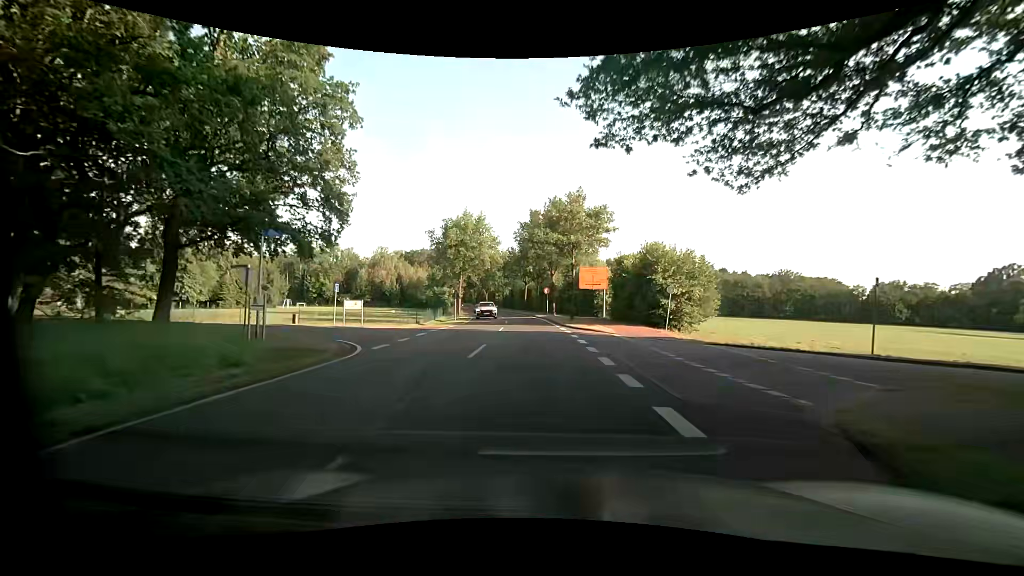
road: unclassified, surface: asphalt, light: Day
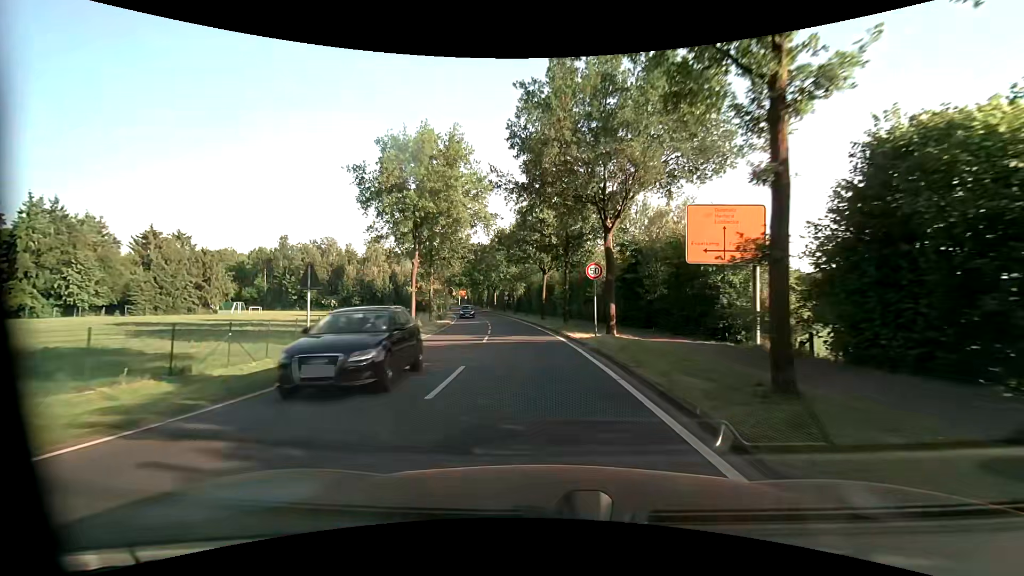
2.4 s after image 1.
(-0.3, +29.2) m; -2°
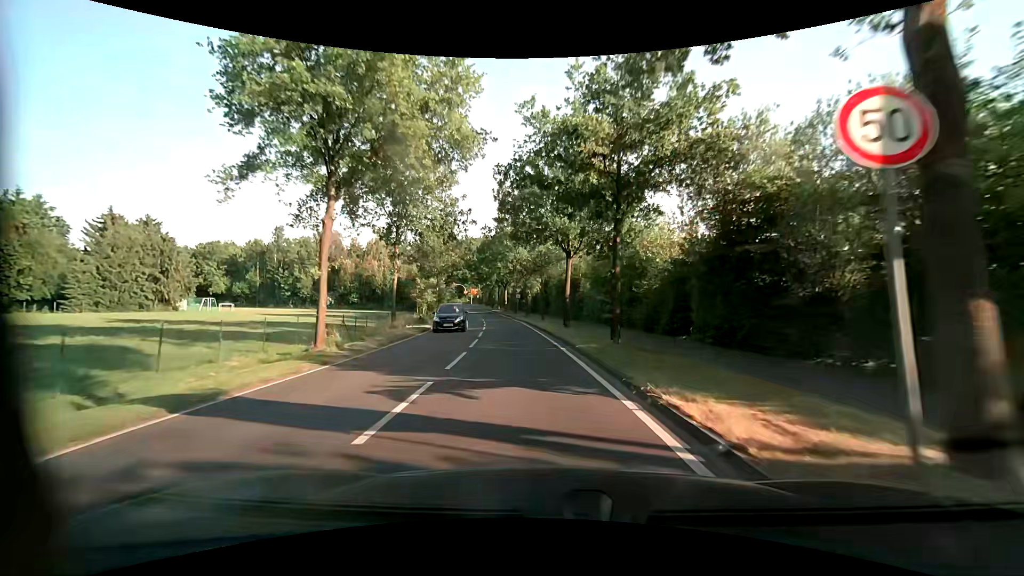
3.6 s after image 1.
(-0.2, +14.7) m; -2°
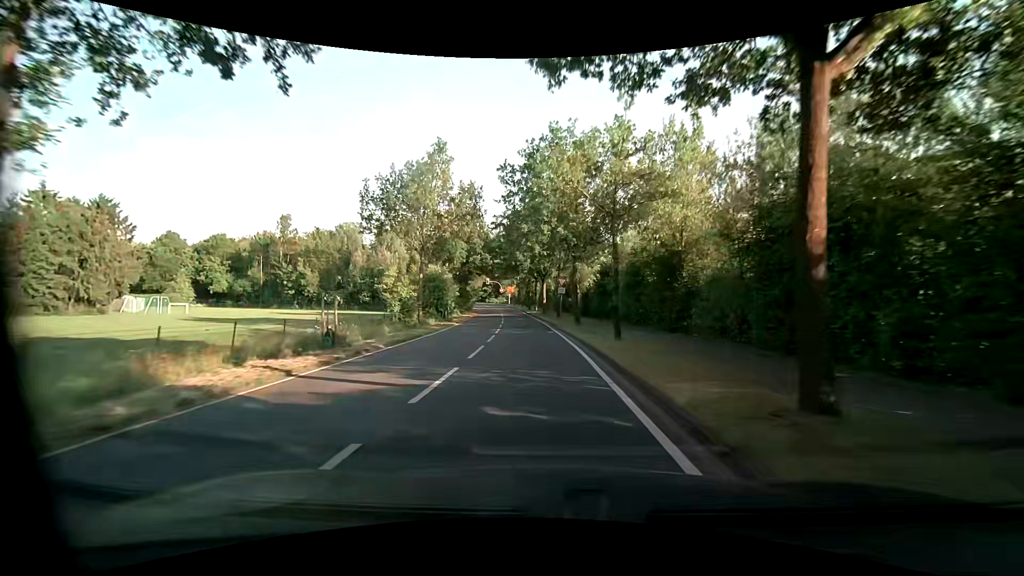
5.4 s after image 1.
(-0.9, +22.2) m; -5°
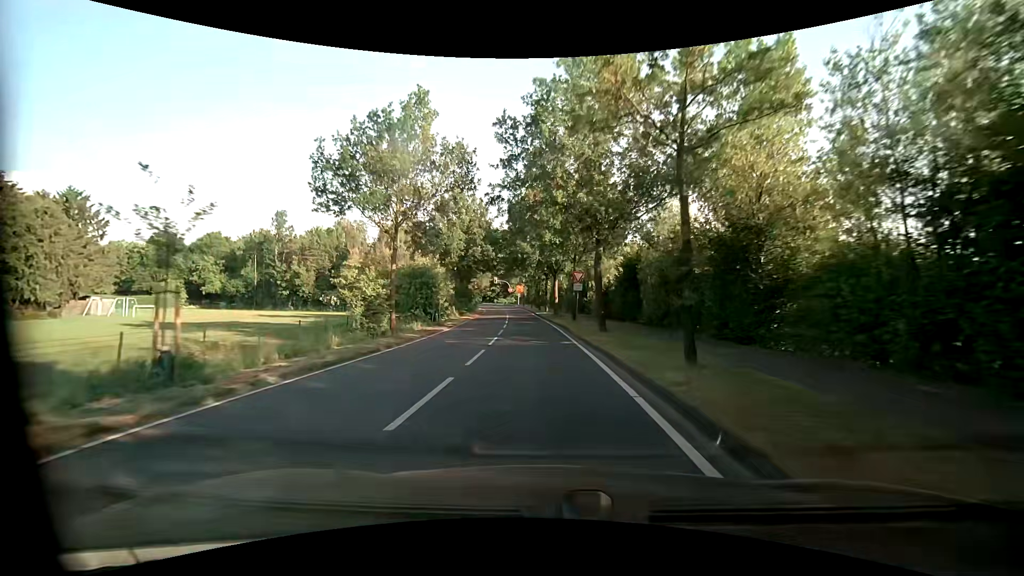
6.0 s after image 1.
(-0.2, +7.4) m; -2°
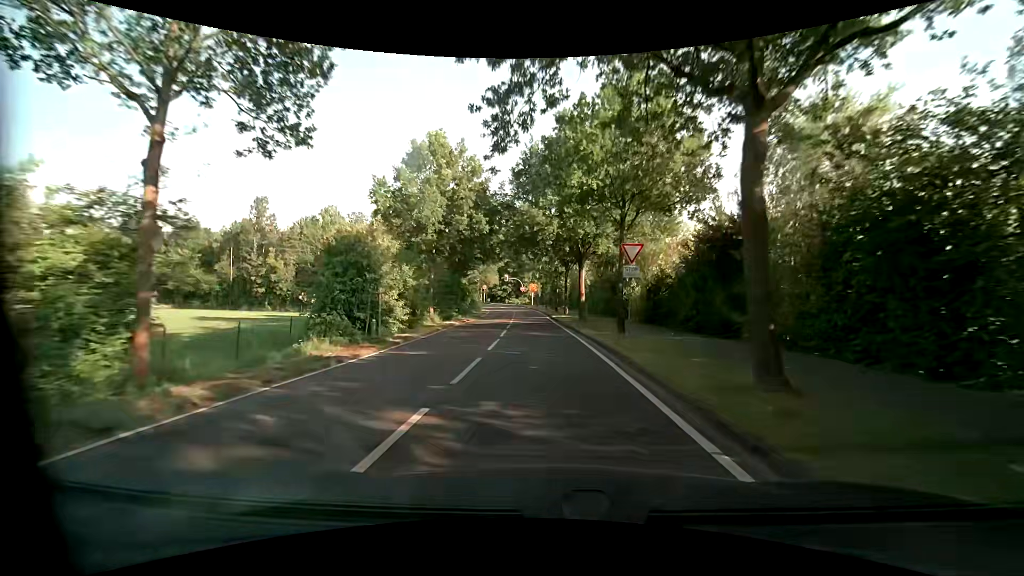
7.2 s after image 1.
(-0.2, +14.9) m; -2°
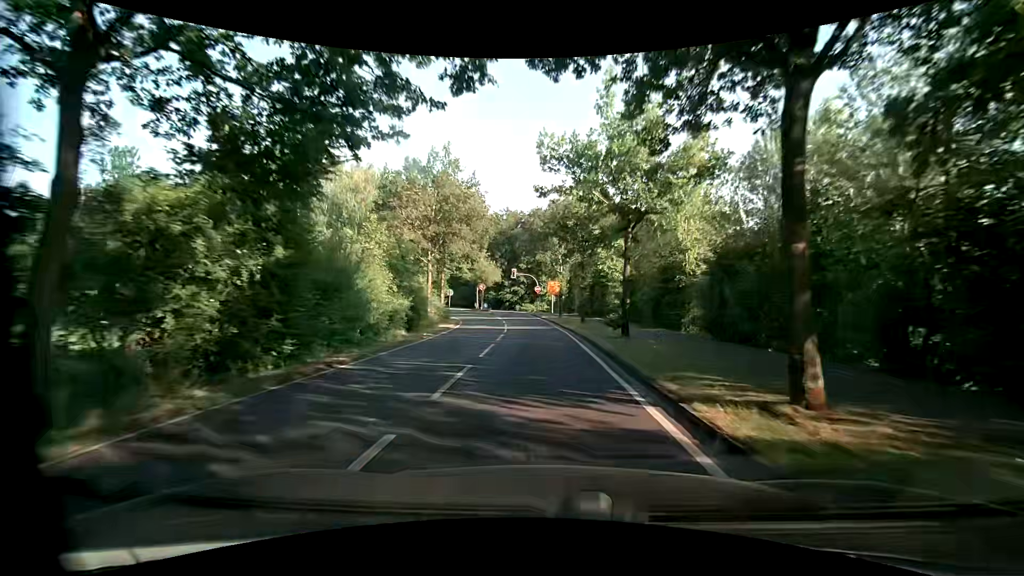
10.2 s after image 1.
(-0.6, +37.3) m; -1°
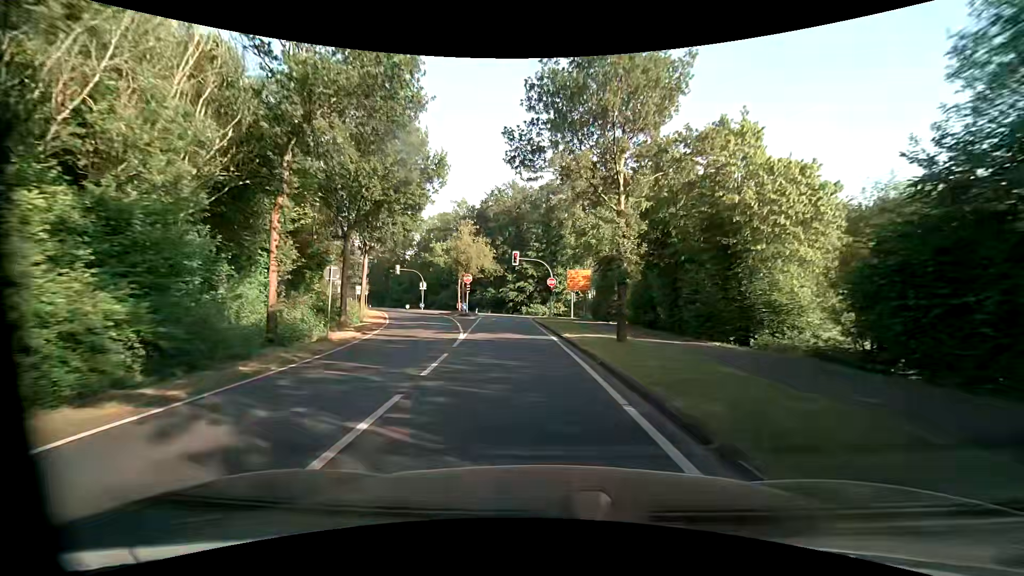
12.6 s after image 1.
(-0.8, +27.6) m; -3°
(0, +10) (0, +20) (-1, +30) (-2, +40) (-3, +50) (-4, +60) (-7, +69) (-11, +79) (-16, +87) (-21, +95) m
